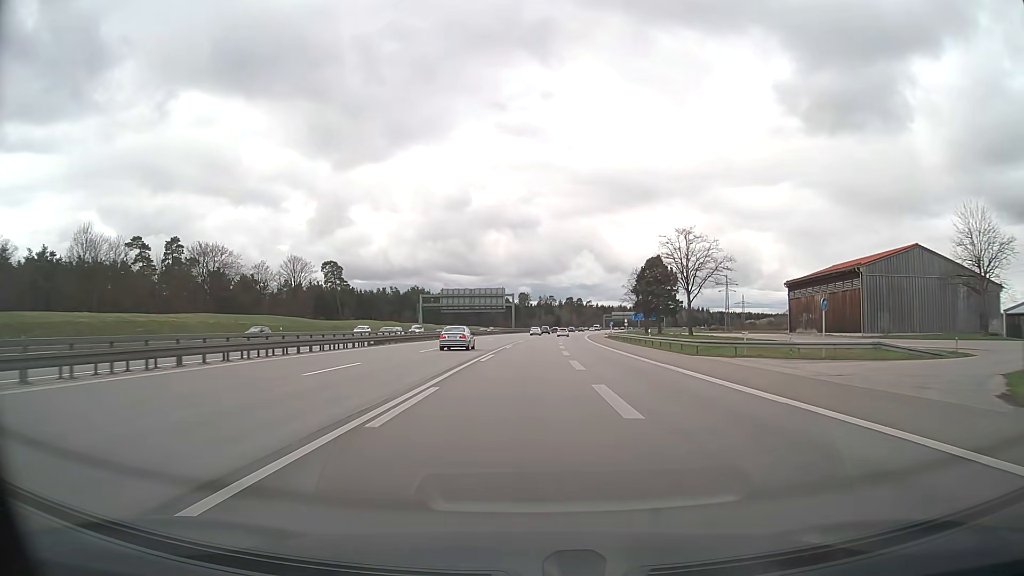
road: motorway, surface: asphalt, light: Day
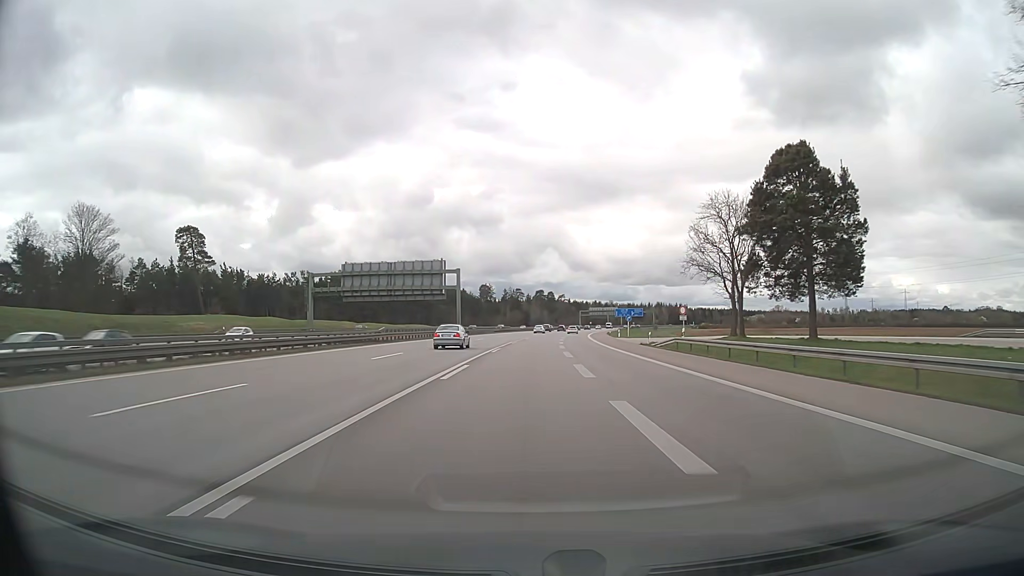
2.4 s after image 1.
(+1.5, +63.3) m; +3°
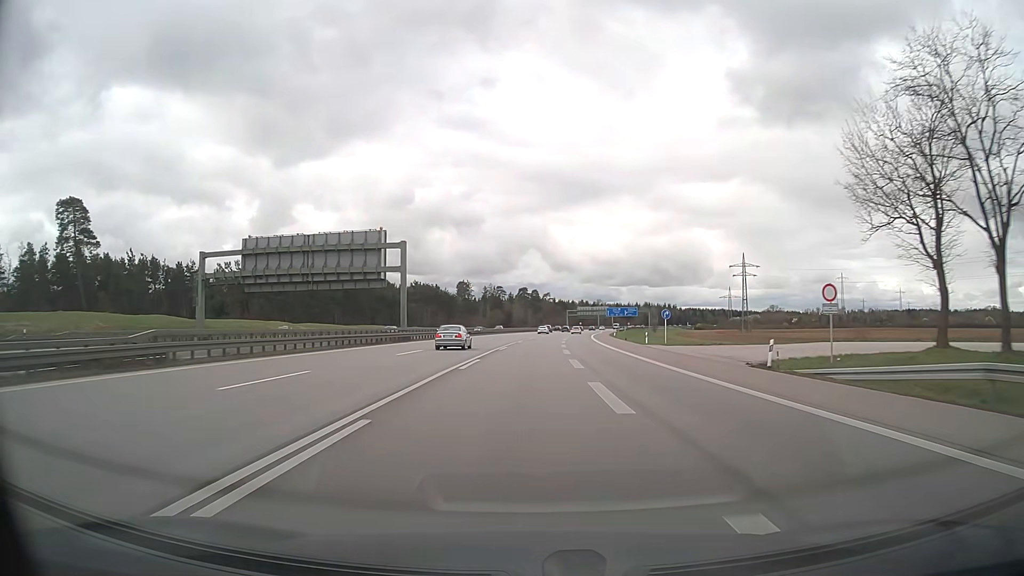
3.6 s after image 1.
(+0.3, +31.7) m; +1°
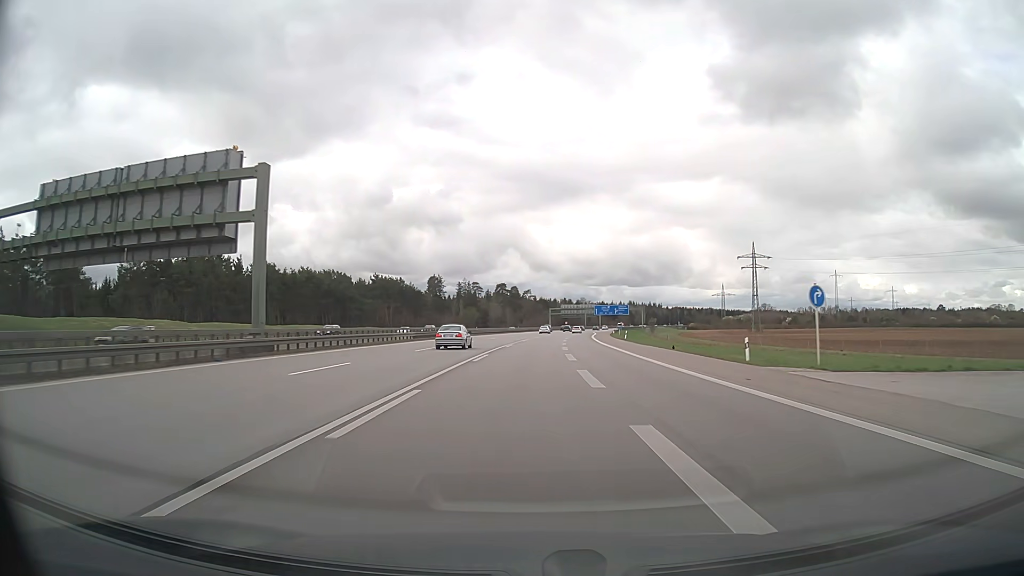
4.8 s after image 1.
(+0.4, +31.7) m; +2°
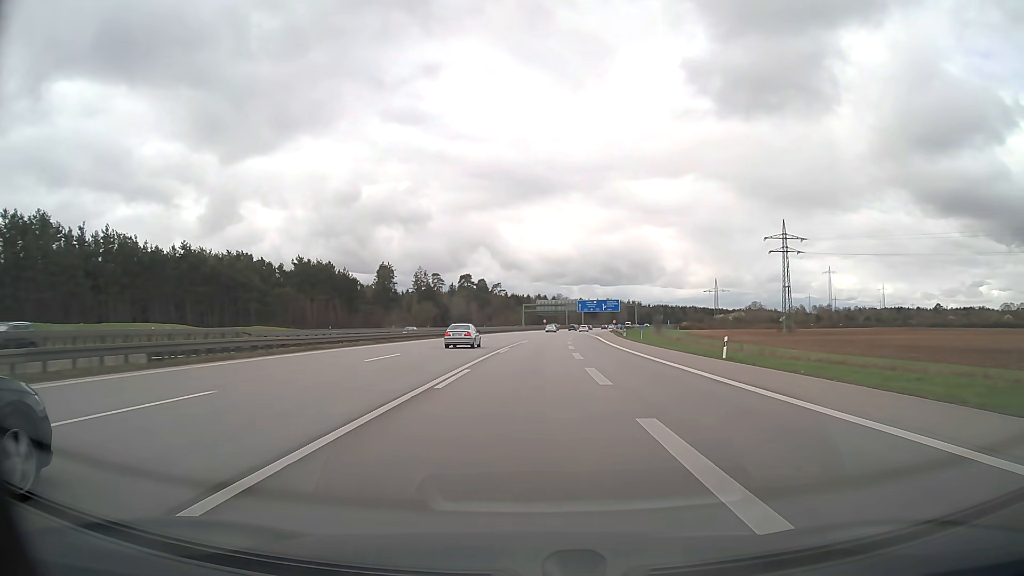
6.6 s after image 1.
(+1.0, +47.5) m; +2°
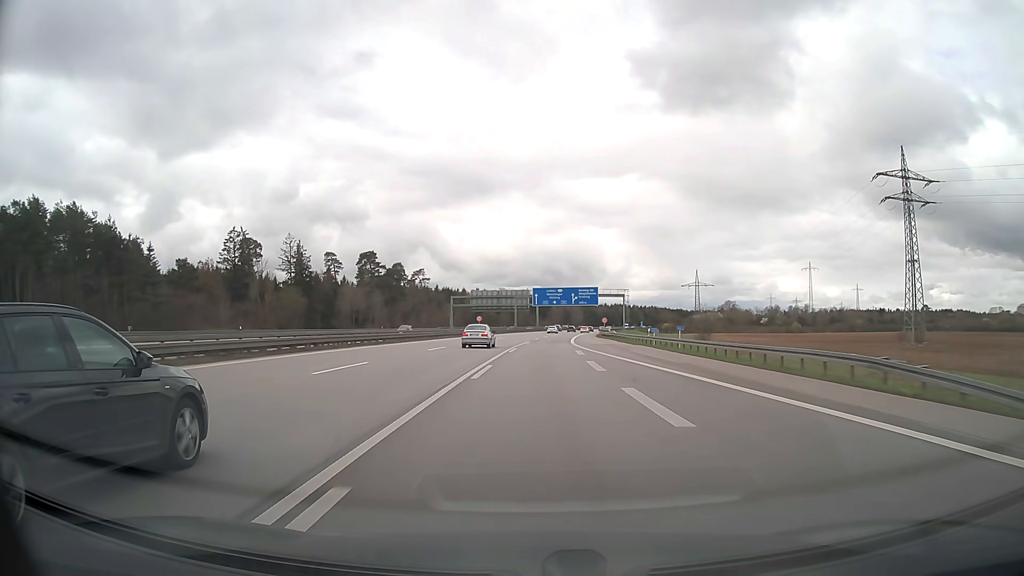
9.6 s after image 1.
(+3.0, +79.0) m; +5°
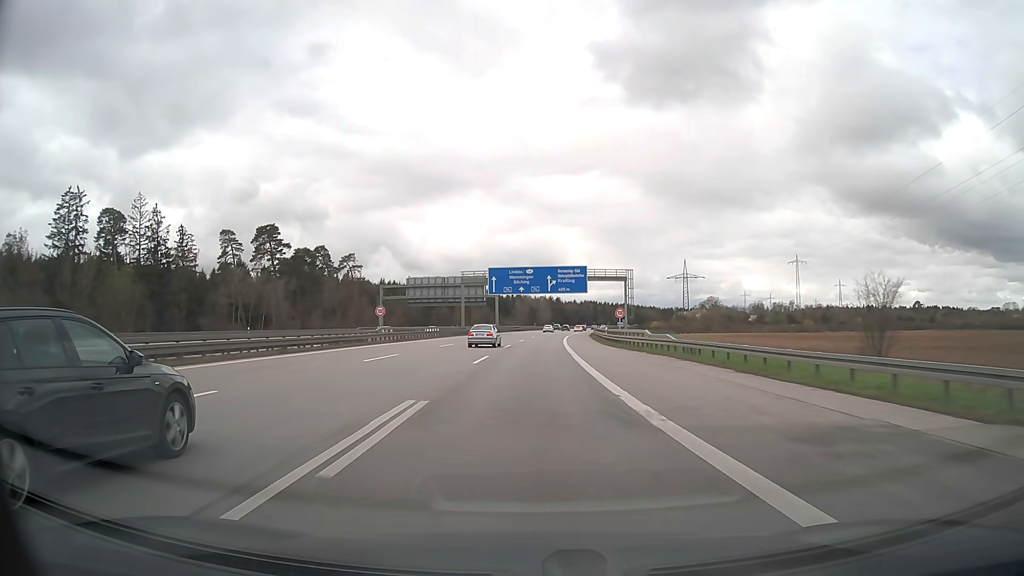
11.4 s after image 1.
(+1.5, +47.4) m; +3°
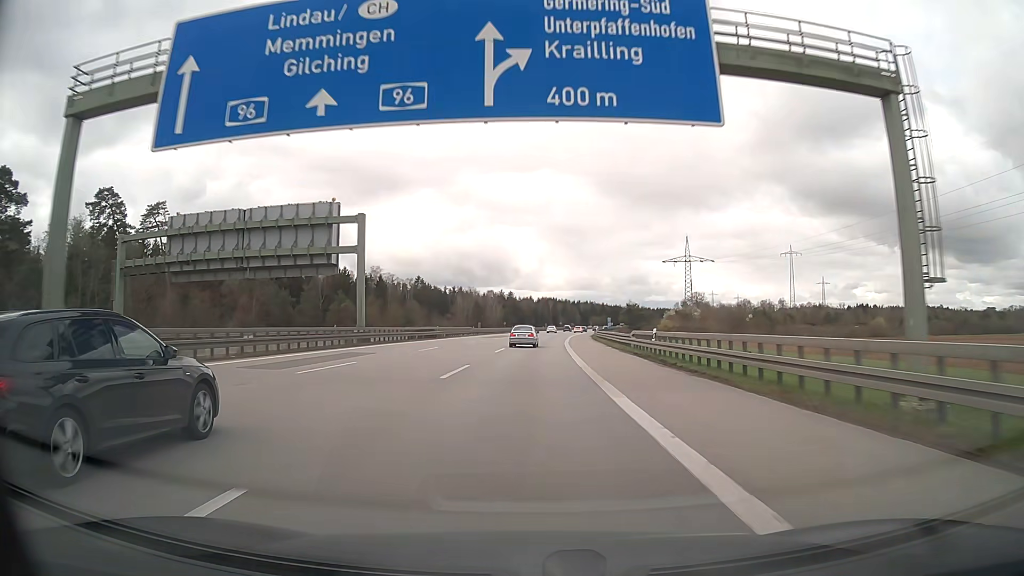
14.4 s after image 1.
(+2.8, +79.0) m; +4°
(0, +10) (0, +20) (0, +30) (+1, +40) (+1, +50) (+2, +60) (+3, +70) (+3, +80) (+4, +90) (+5, +100) m
